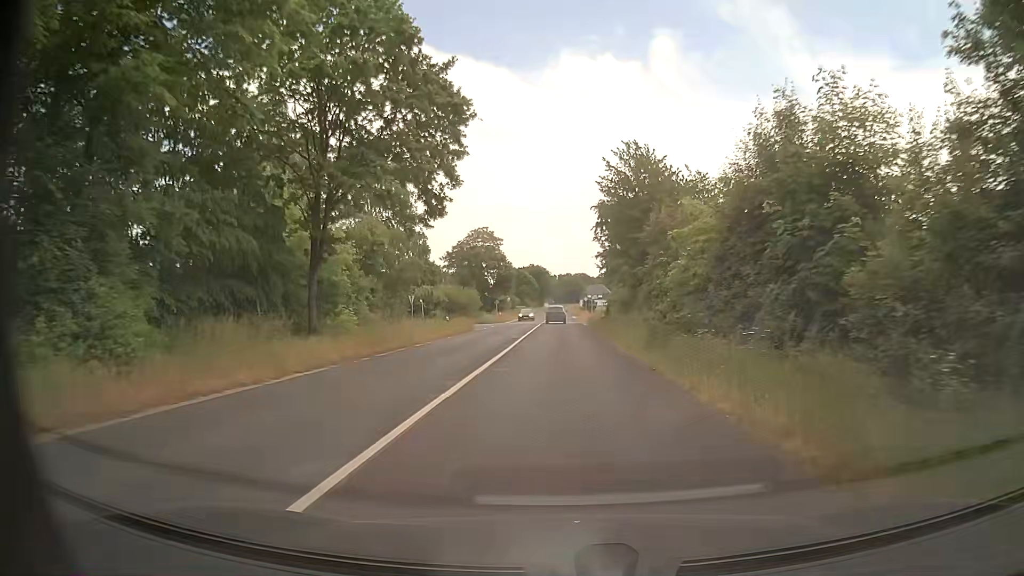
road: secondary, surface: asphalt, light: Day
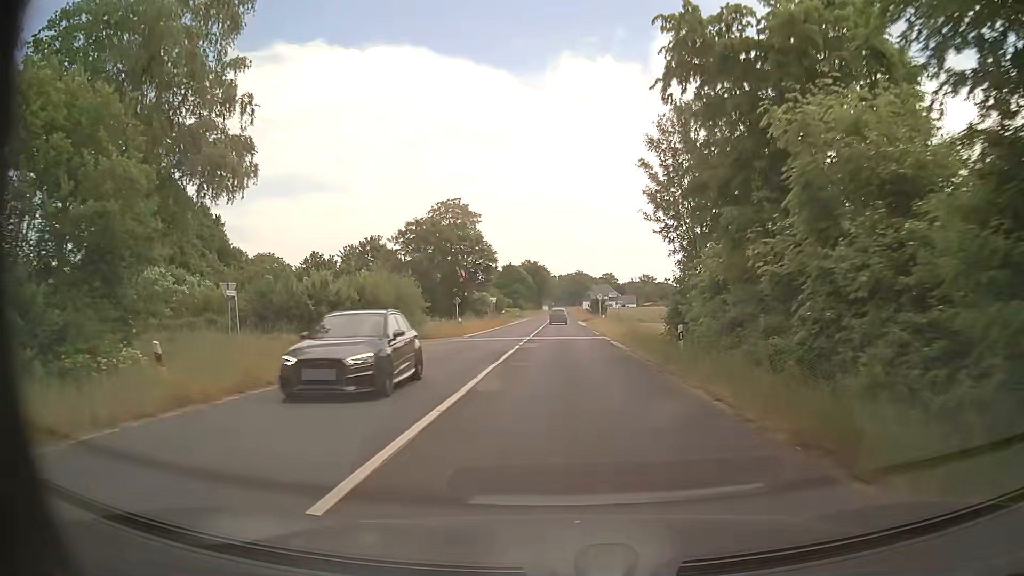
(+0.1, +32.4) m; 0°
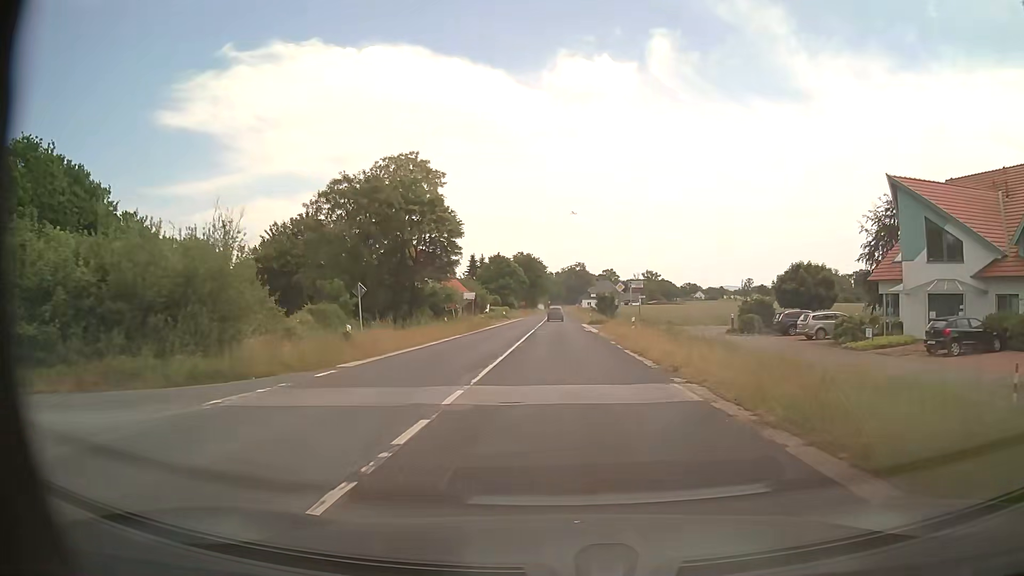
(+0.3, +24.0) m; +1°
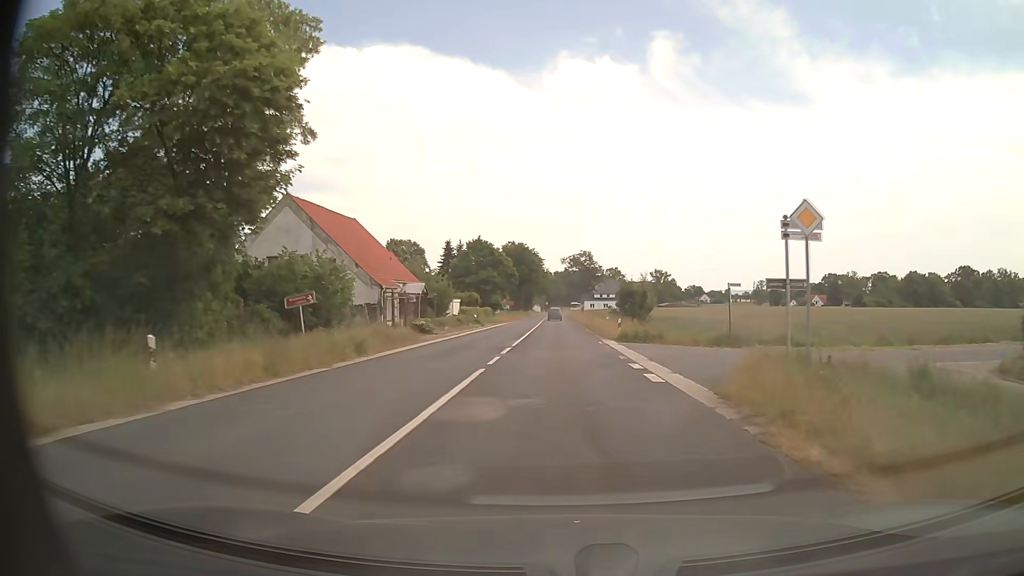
(-0.1, +31.9) m; 0°
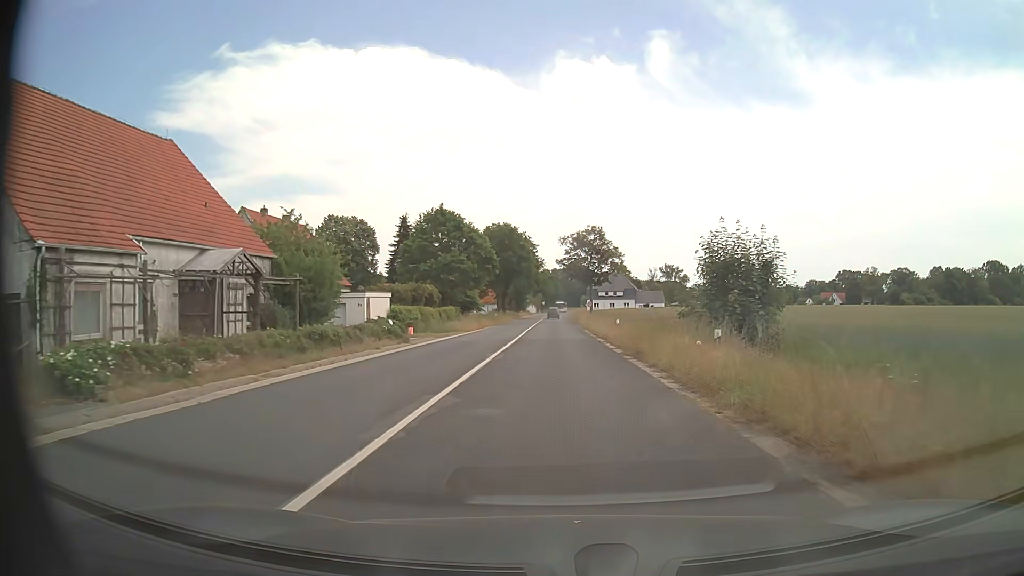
(+0.1, +31.8) m; 0°
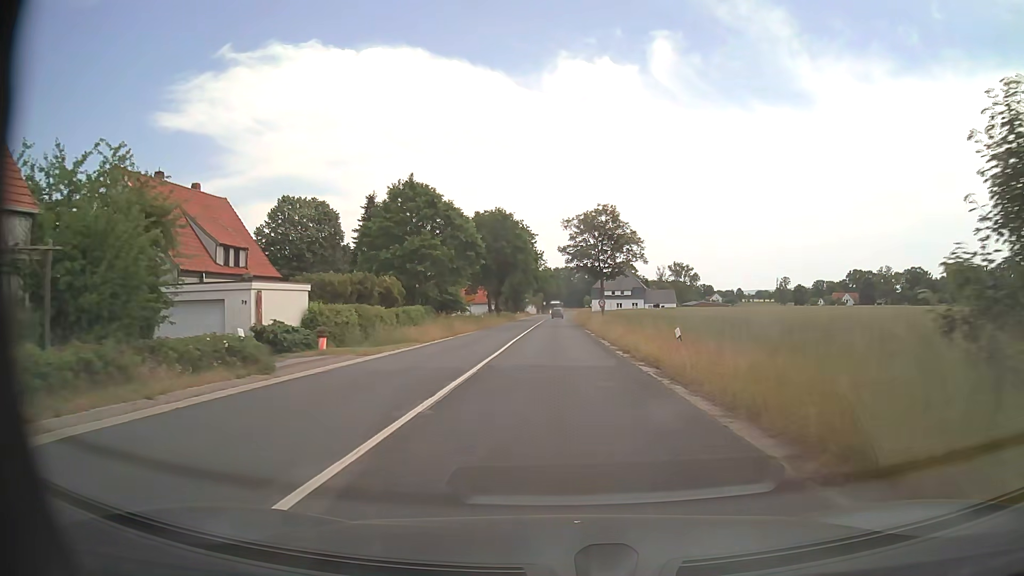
(-0.1, +15.8) m; 0°
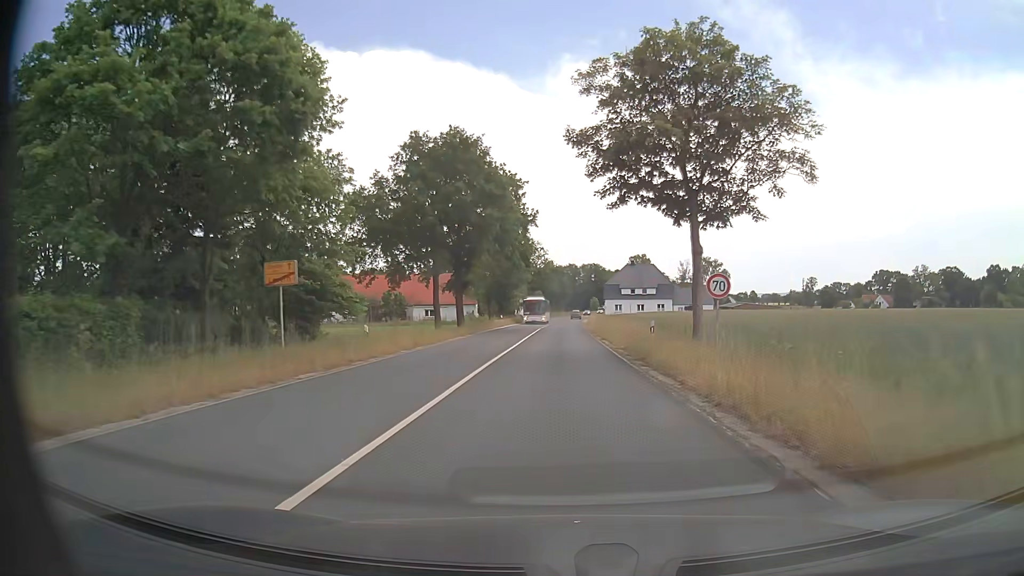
(-0.1, +39.8) m; 0°
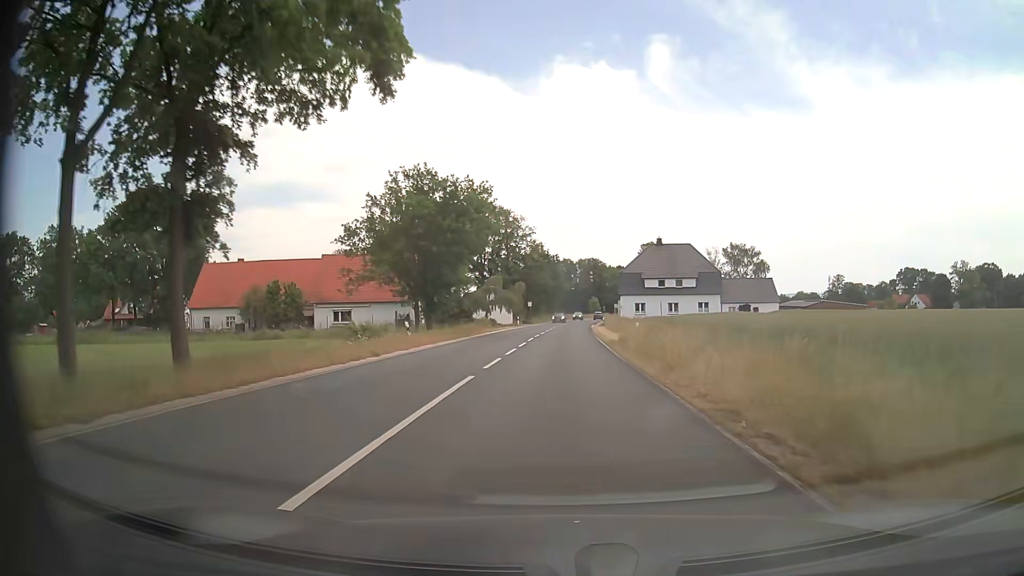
(+0.2, +45.6) m; +1°
(0, +10) (0, +20) (0, +30) (0, +40) (+1, +50) (+1, +60) (+1, +70) (+2, +80) (+3, +90) (+4, +100) m
